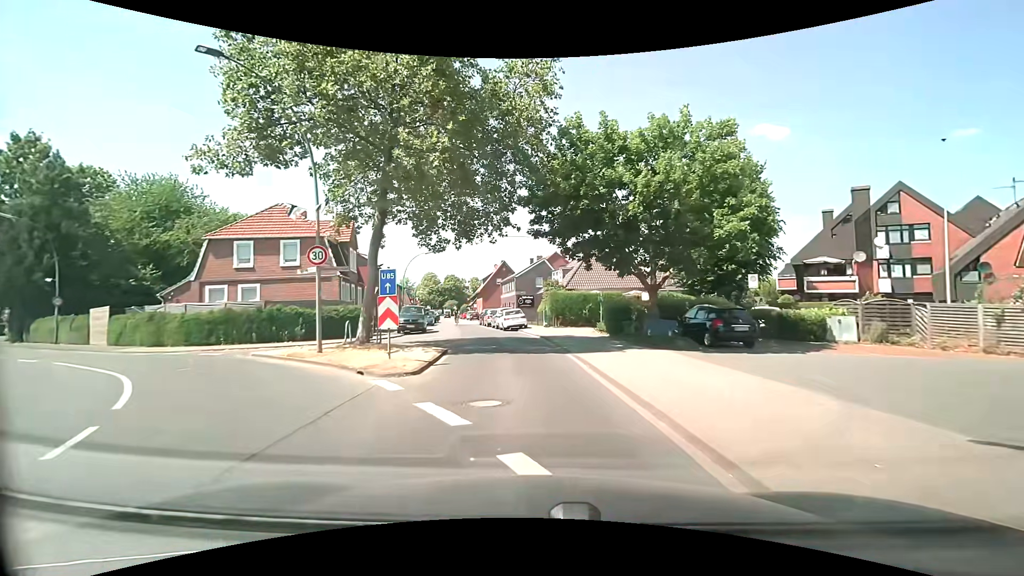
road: secondary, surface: asphalt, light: Day
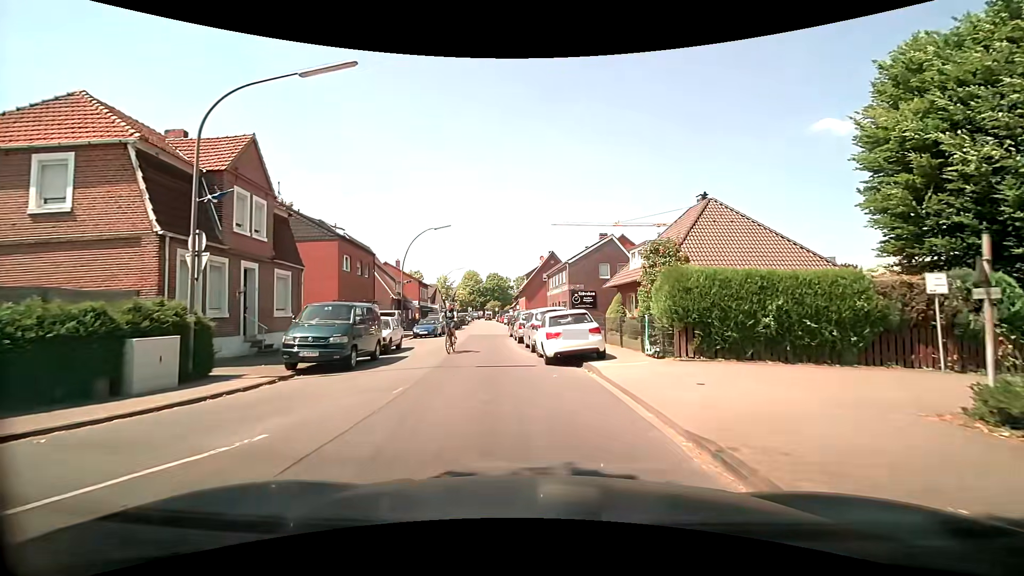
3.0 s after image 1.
(-0.6, +20.3) m; -4°
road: residential
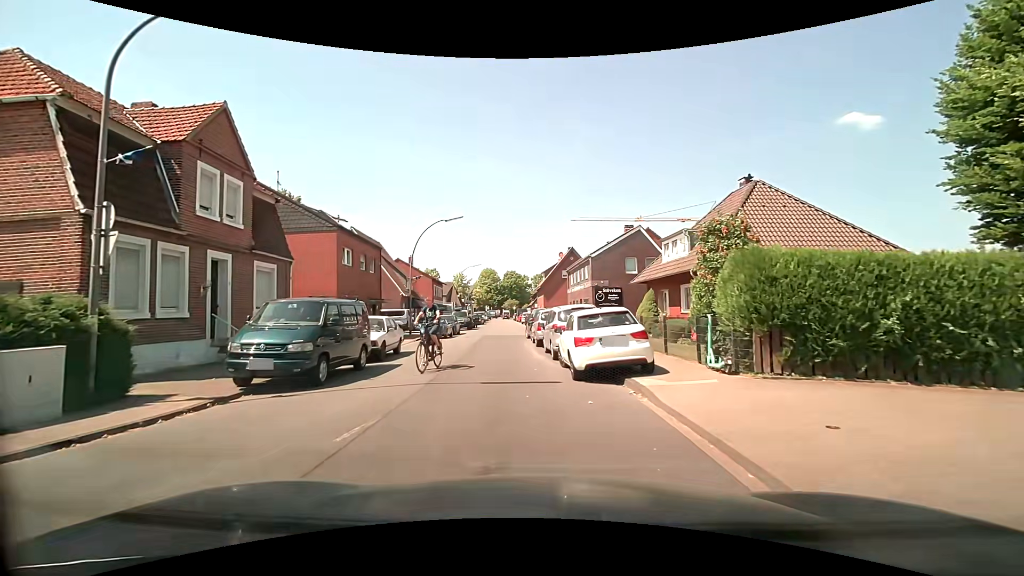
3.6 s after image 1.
(-0.1, +3.3) m; -3°
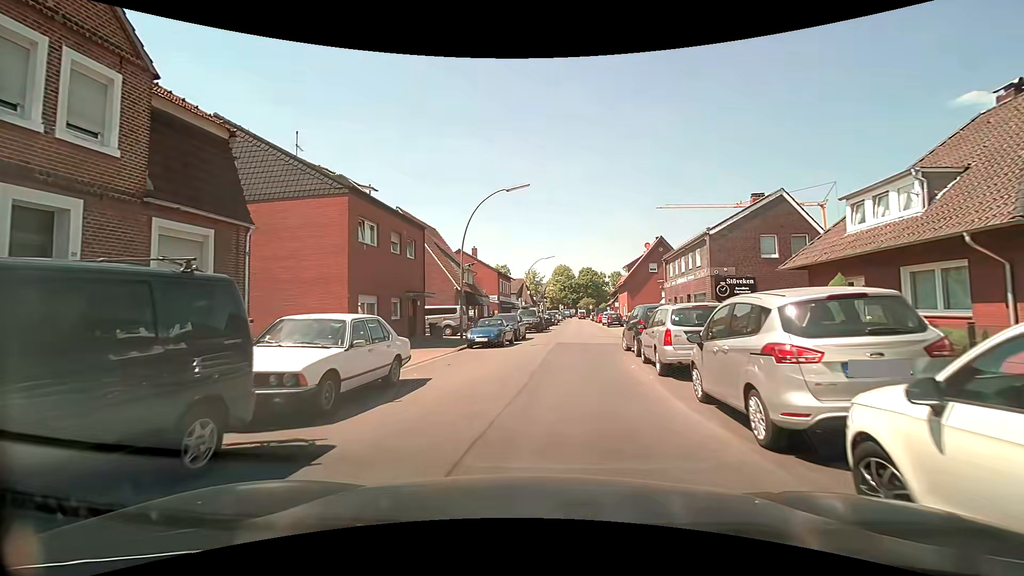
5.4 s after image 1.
(-0.6, +9.5) m; -8°
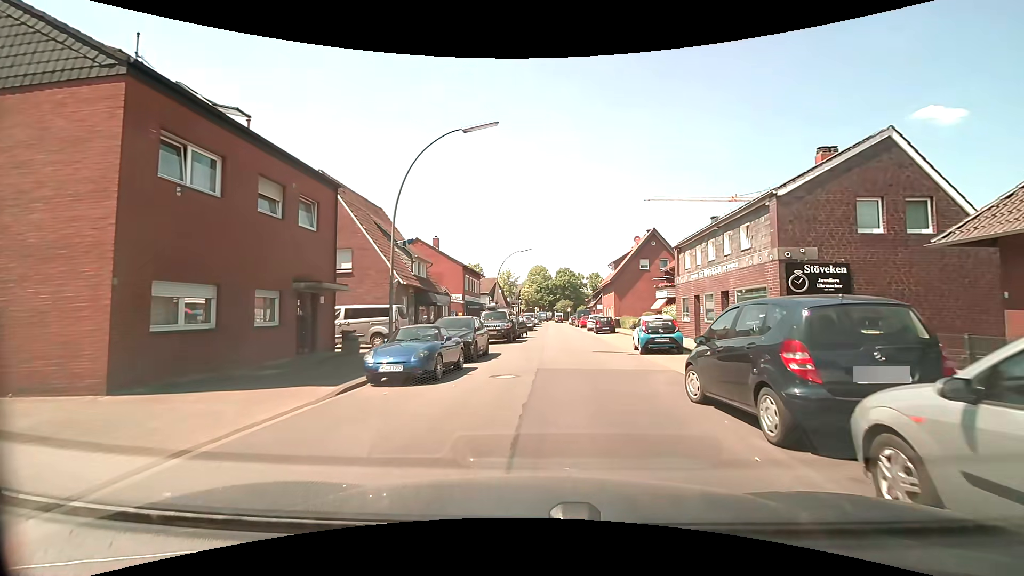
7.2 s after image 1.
(+0.2, +10.2) m; +4°
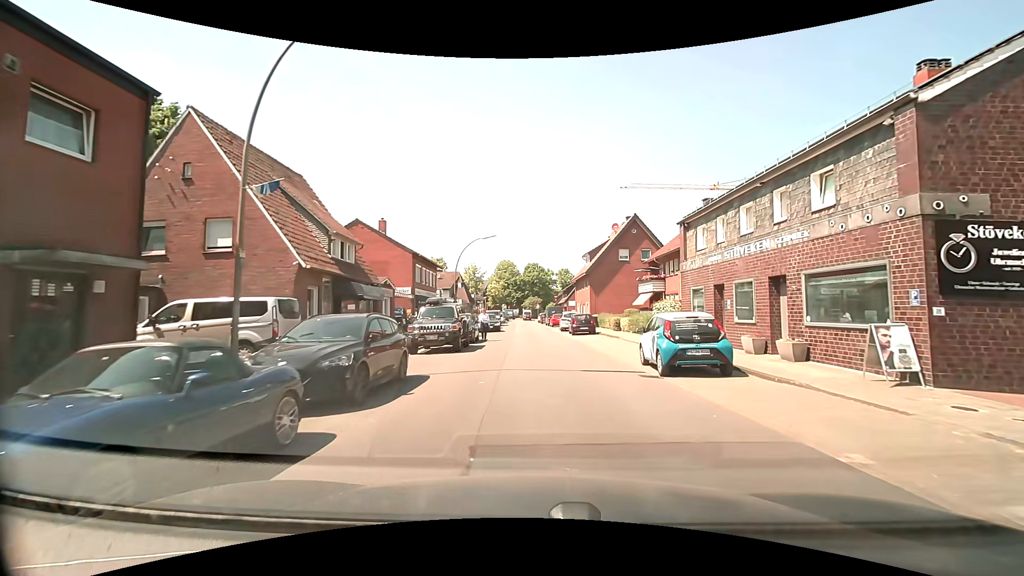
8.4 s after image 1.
(+0.1, +8.0) m; +2°
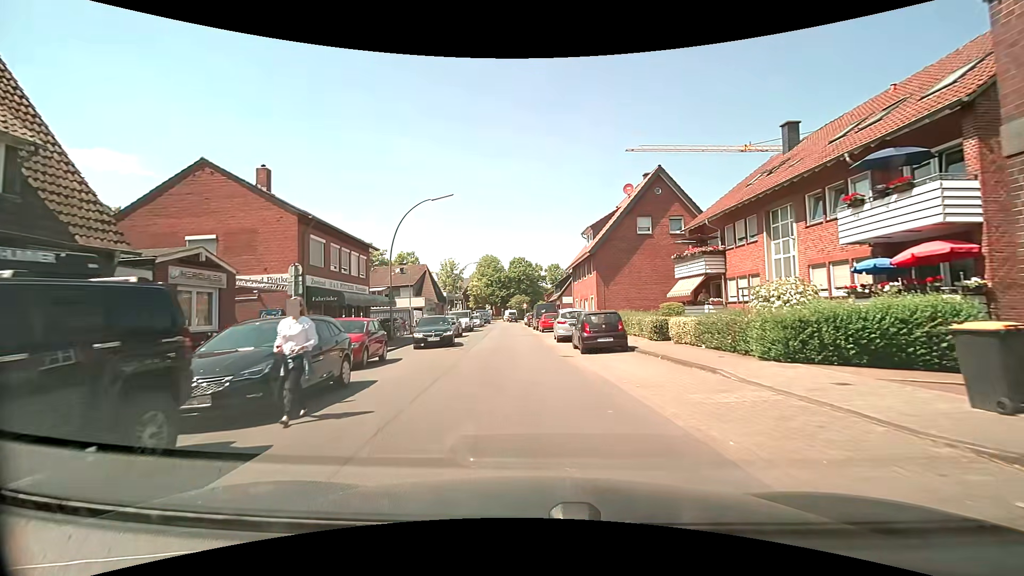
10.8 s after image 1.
(+0.5, +17.0) m; +2°
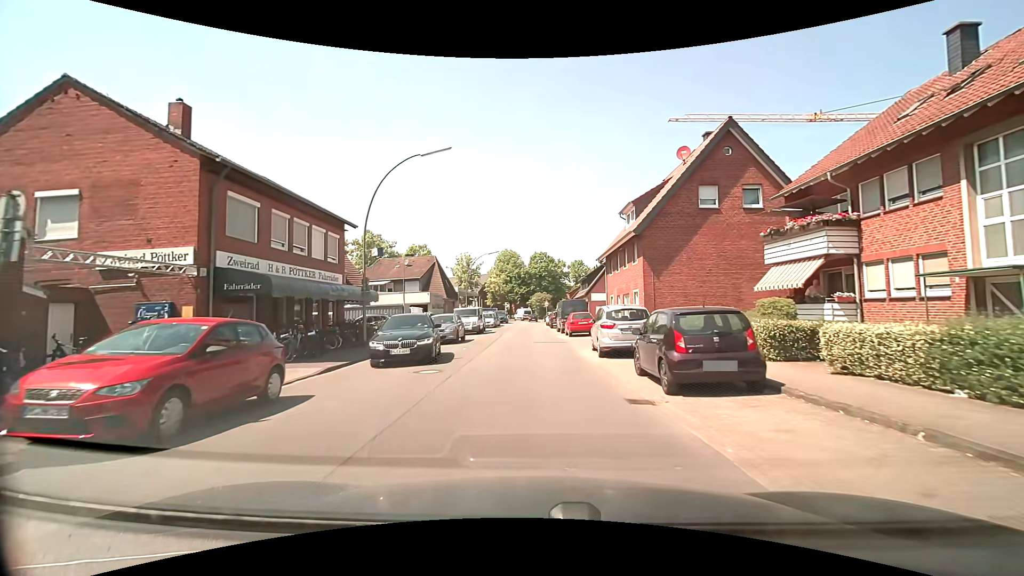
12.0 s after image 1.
(-0.3, +8.7) m; -3°
(0, +10) (0, +20) (0, +30) (-1, +40) (0, +50) (0, +60) (0, +70) (0, +80) (0, +90) (-2, +100) m
